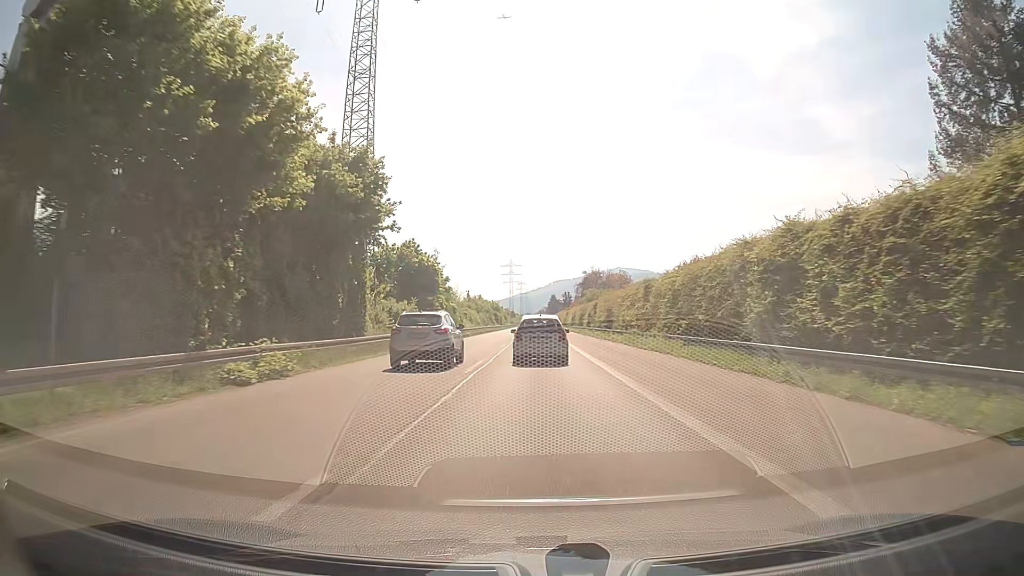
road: trunk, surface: asphalt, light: Day
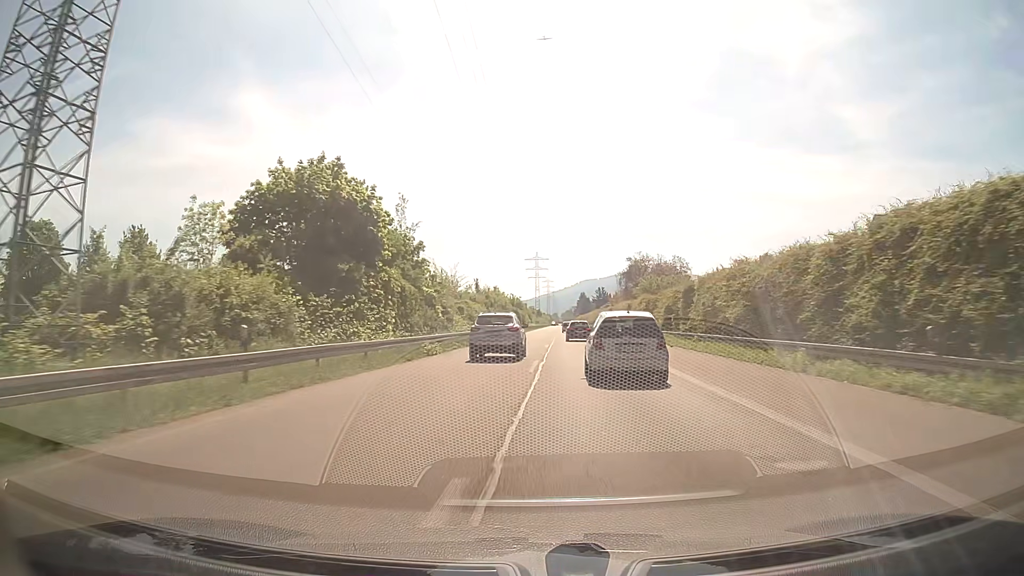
(-0.6, +36.3) m; -2°
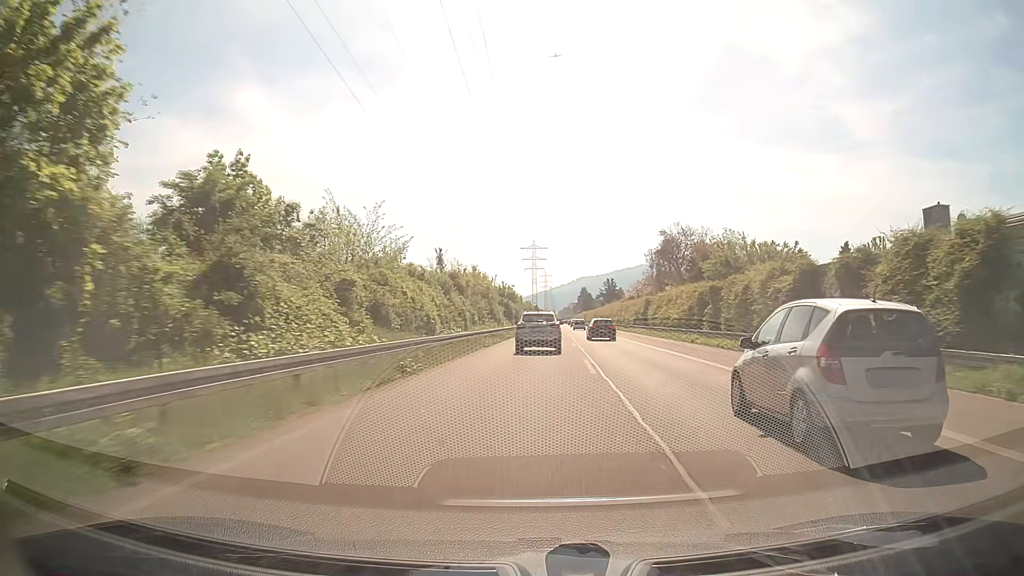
(0.0, +37.6) m; 0°
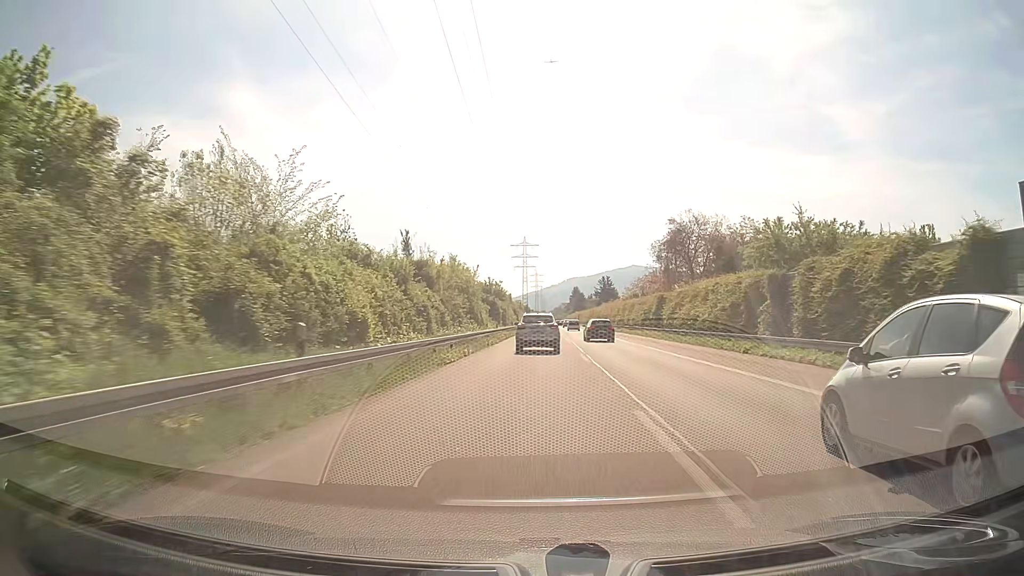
(+0.1, +12.5) m; +1°
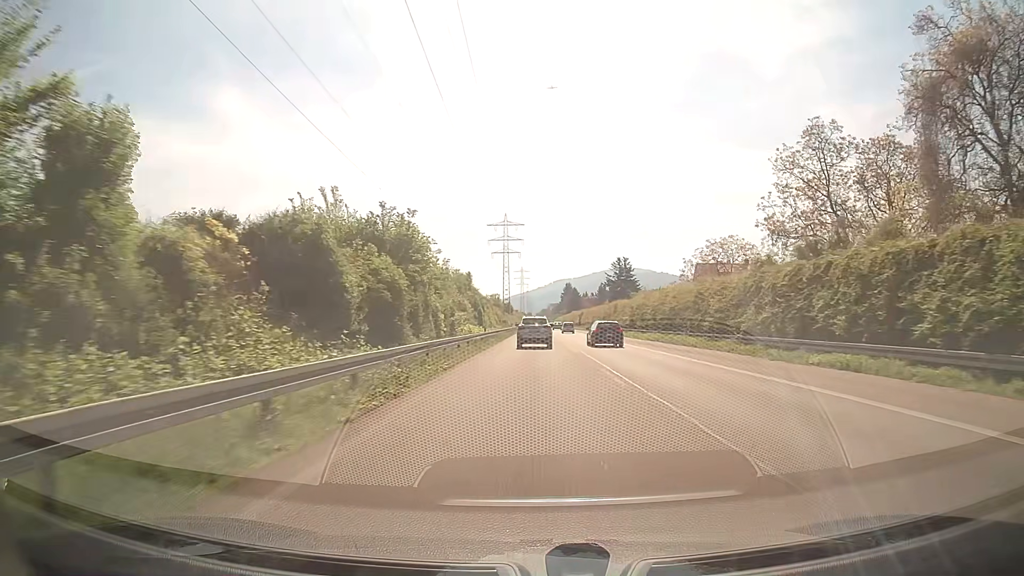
(+1.0, +62.7) m; +2°
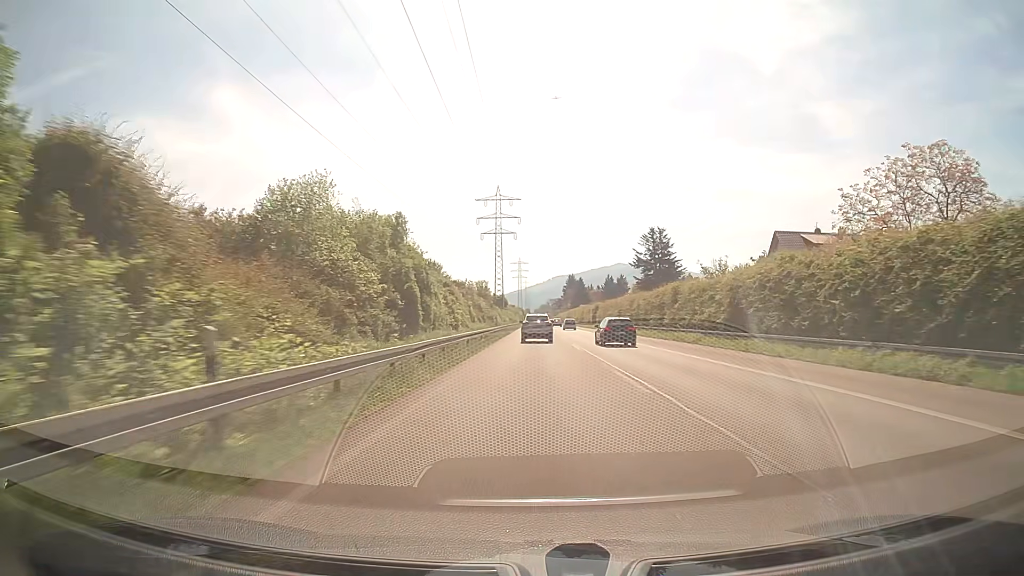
(-0.3, +37.8) m; -1°
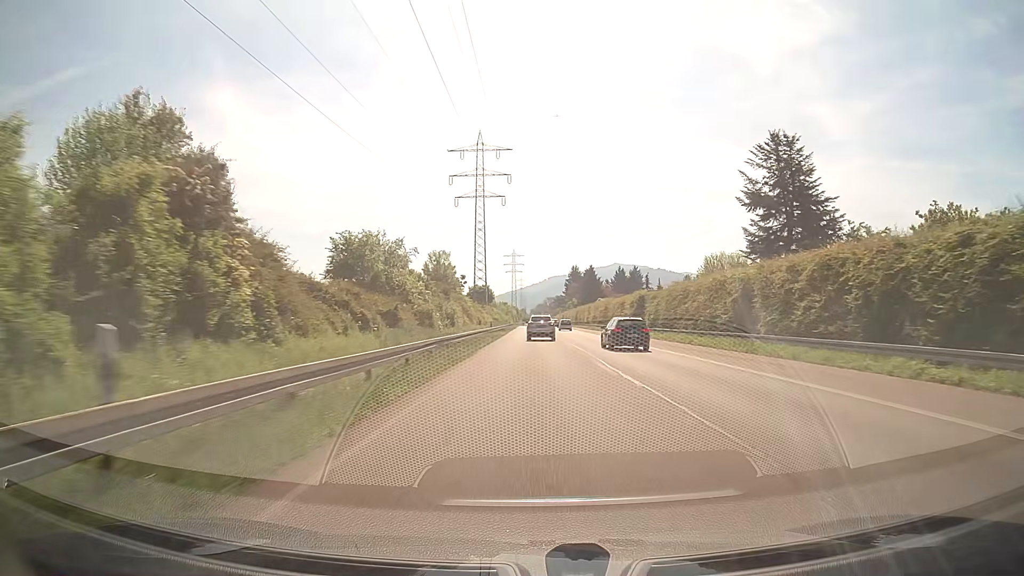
(+0.6, +50.1) m; +1°
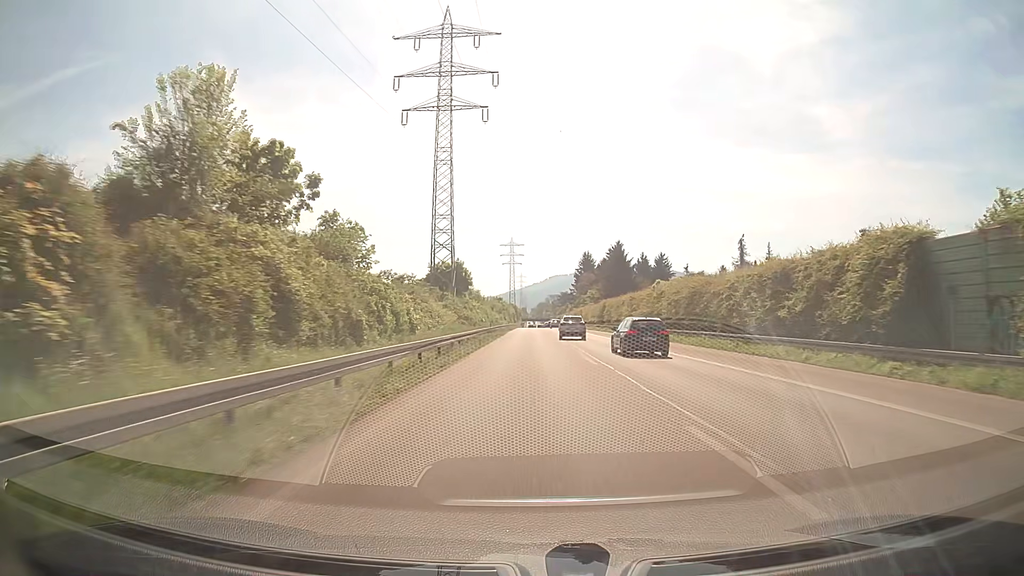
(-0.1, +49.9) m; 0°
(0, +10) (0, +20) (0, +30) (0, +40) (0, +50) (0, +60) (0, +70) (0, +80) (0, +90) (0, +100) m
